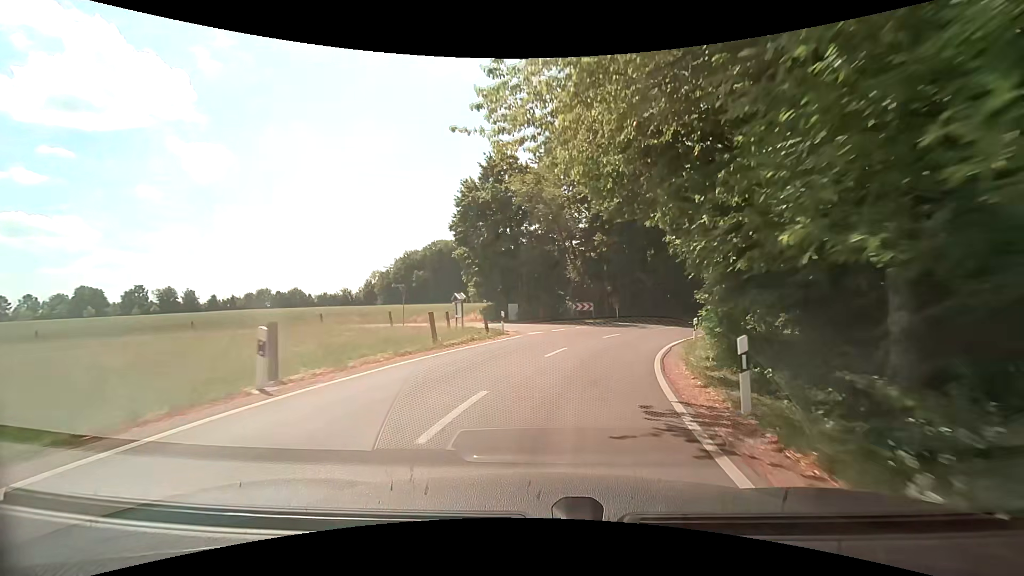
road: unclassified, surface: asphalt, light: Day
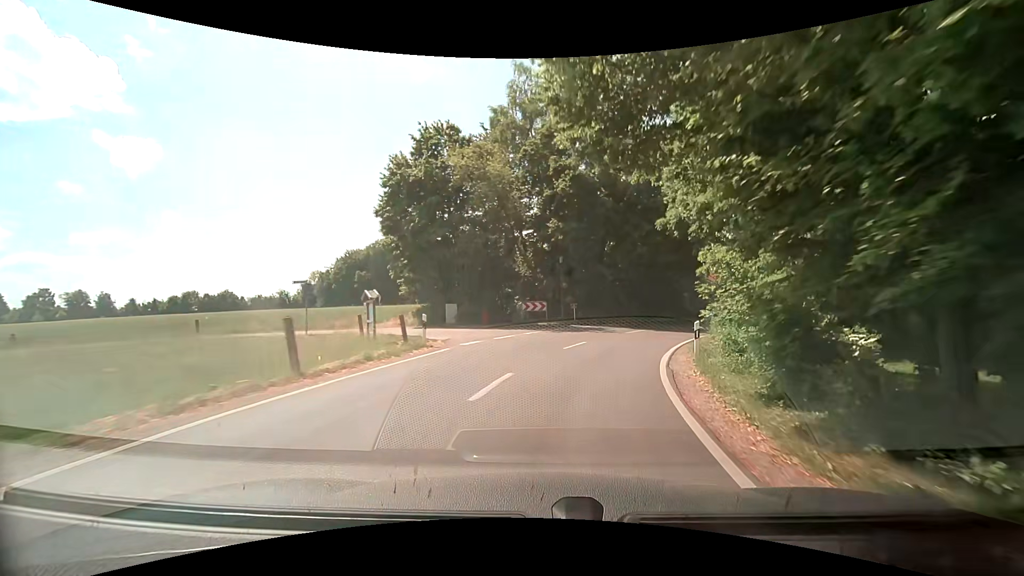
(+0.3, +6.6) m; +6°
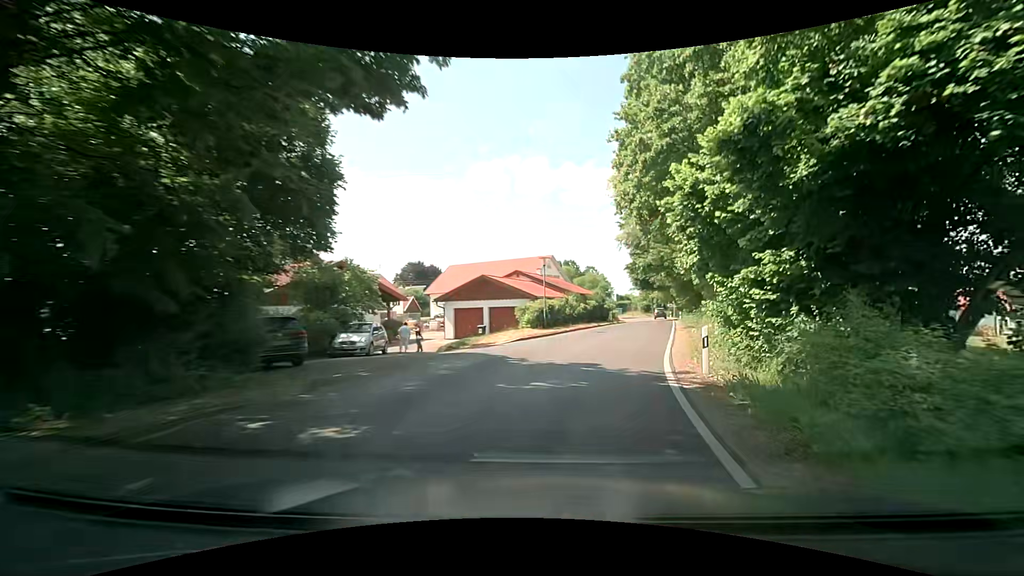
(+9.8, +31.3) m; +36°
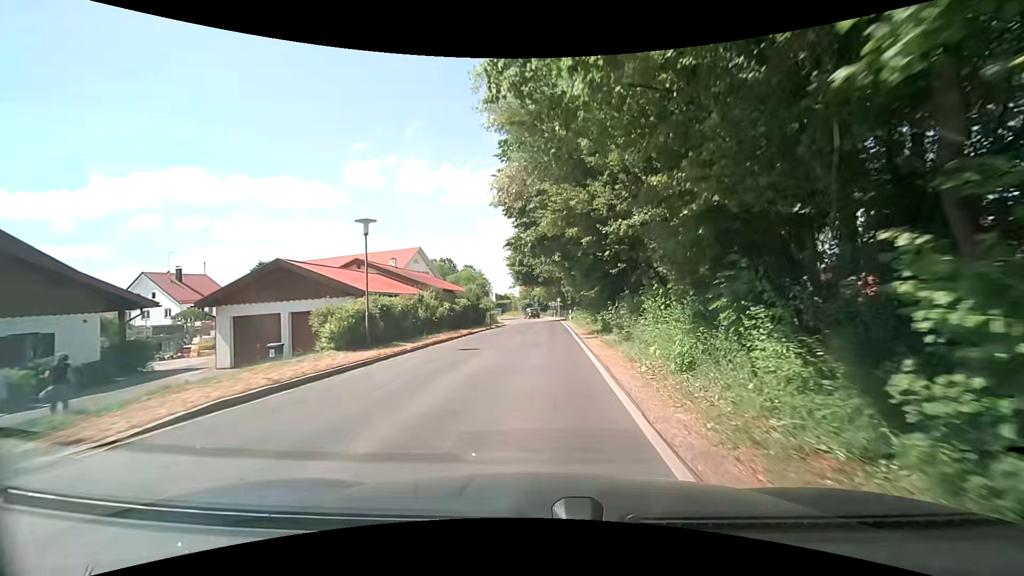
(+2.0, +13.0) m; +15°
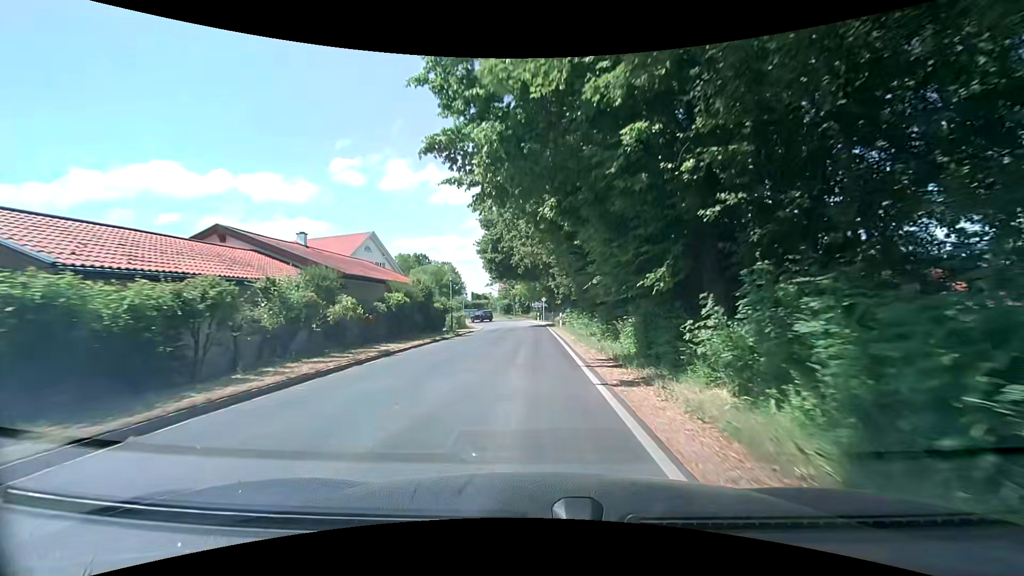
(+0.3, +13.6) m; +3°
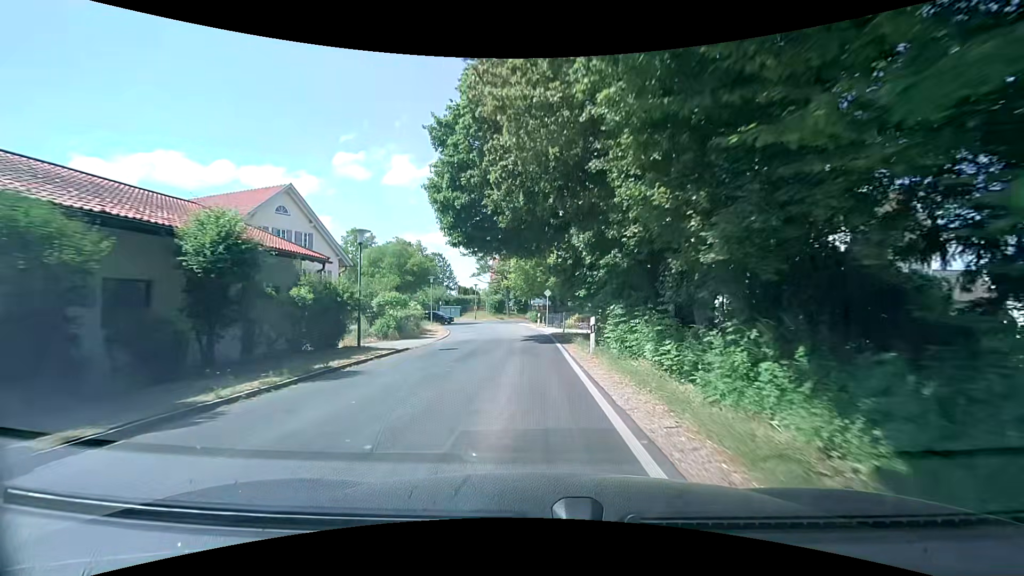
(-0.1, +19.9) m; -1°
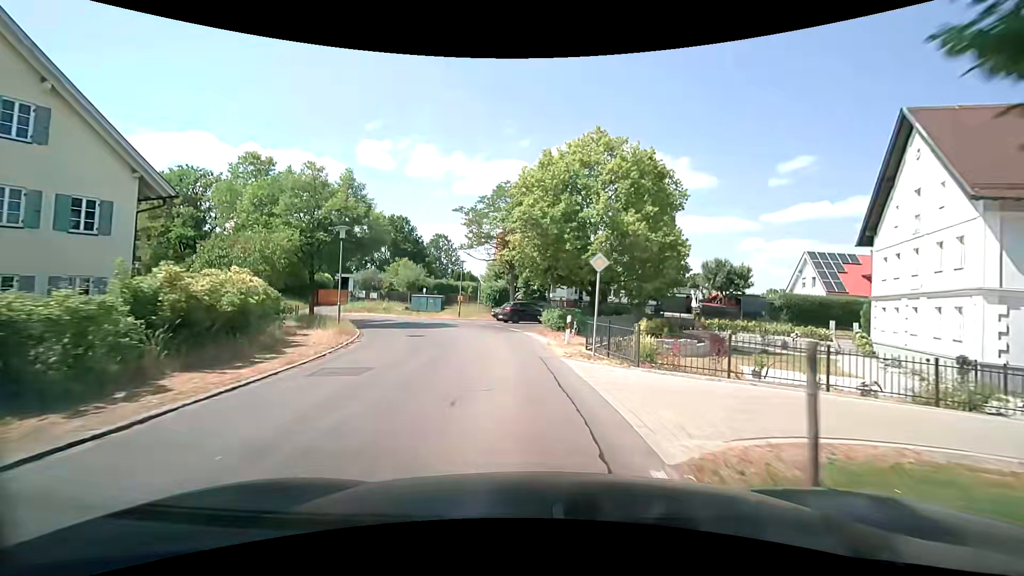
(-0.2, +23.9) m; -1°
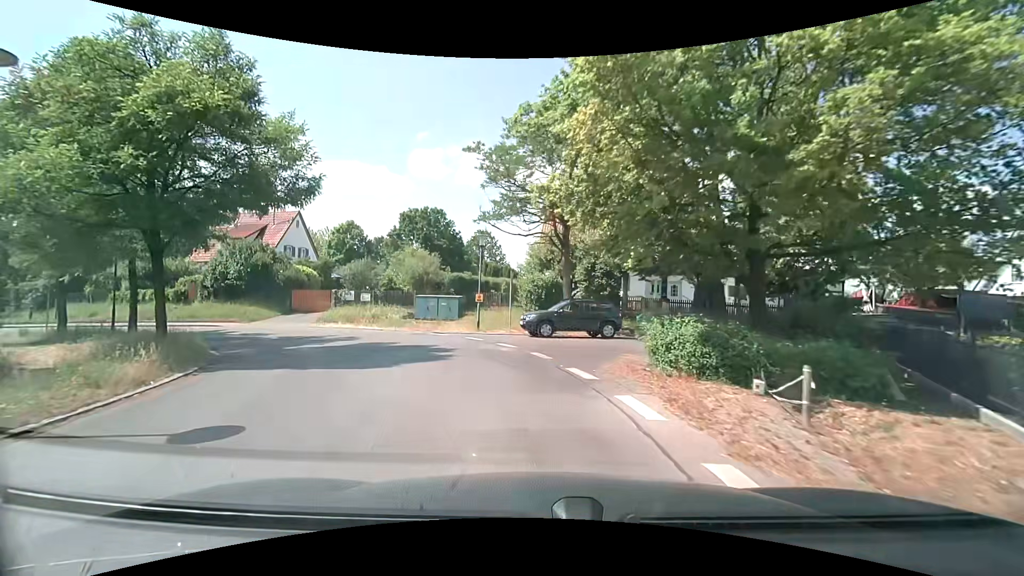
(-0.8, +16.0) m; -6°
(-1, +10) (-4, +19) (-12, +26) (-21, +30) (-31, +32) (-41, +34) (-50, +36) (-60, +38) (-70, +40) (-80, +42) m
